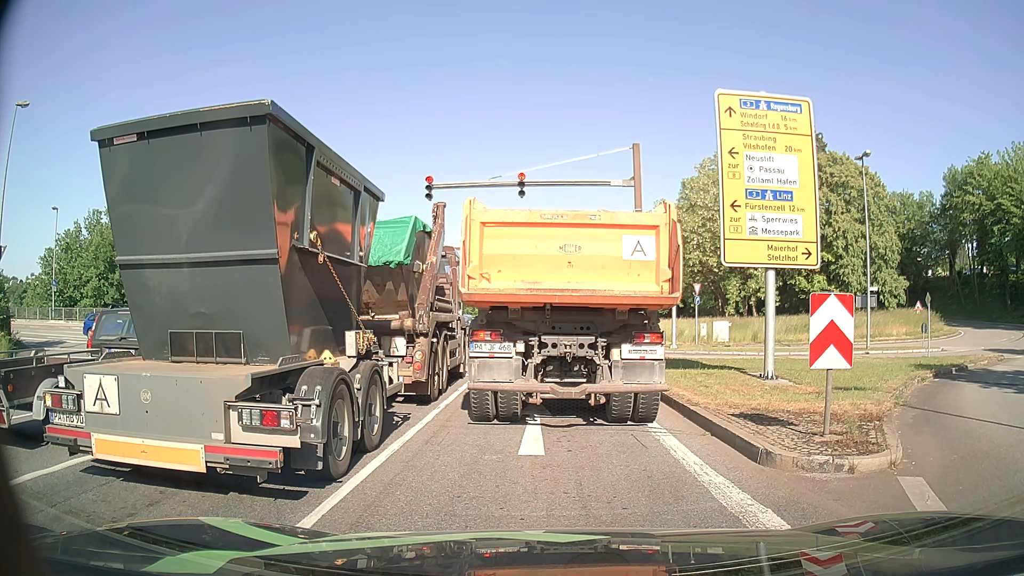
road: primary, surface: asphalt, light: Day
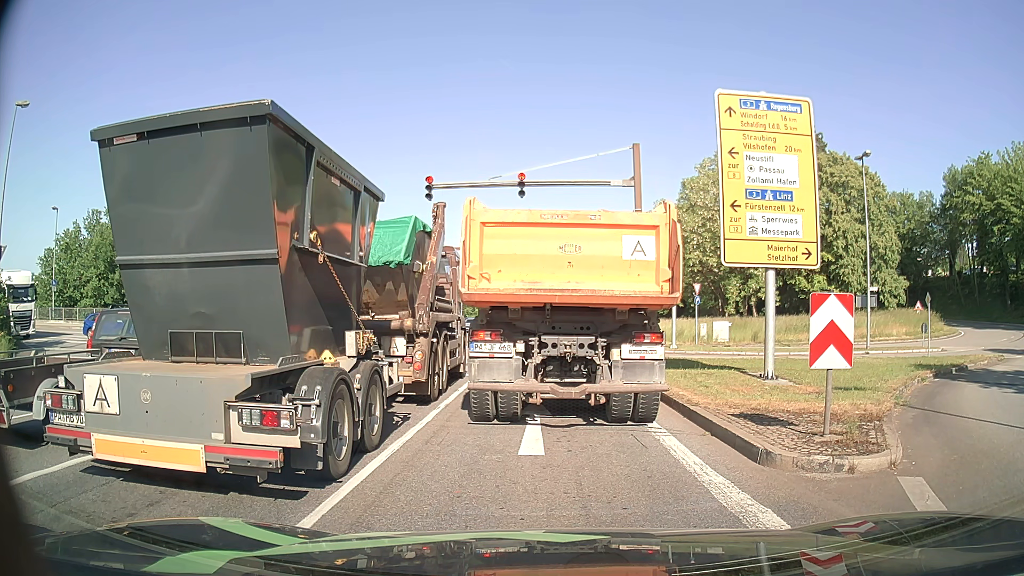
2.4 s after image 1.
(0.0, 0.0) m; 0°
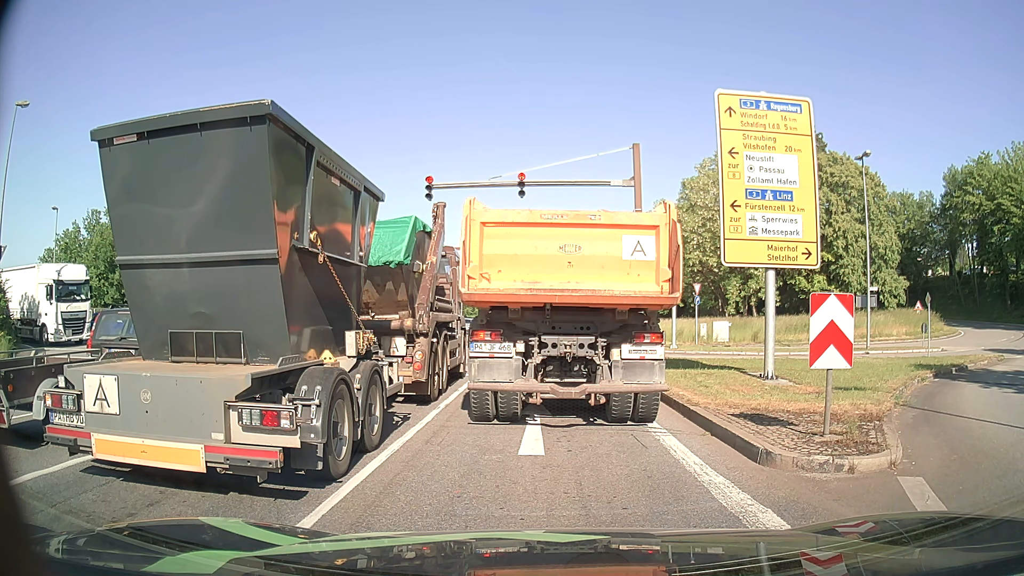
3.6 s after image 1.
(0.0, 0.0) m; 0°
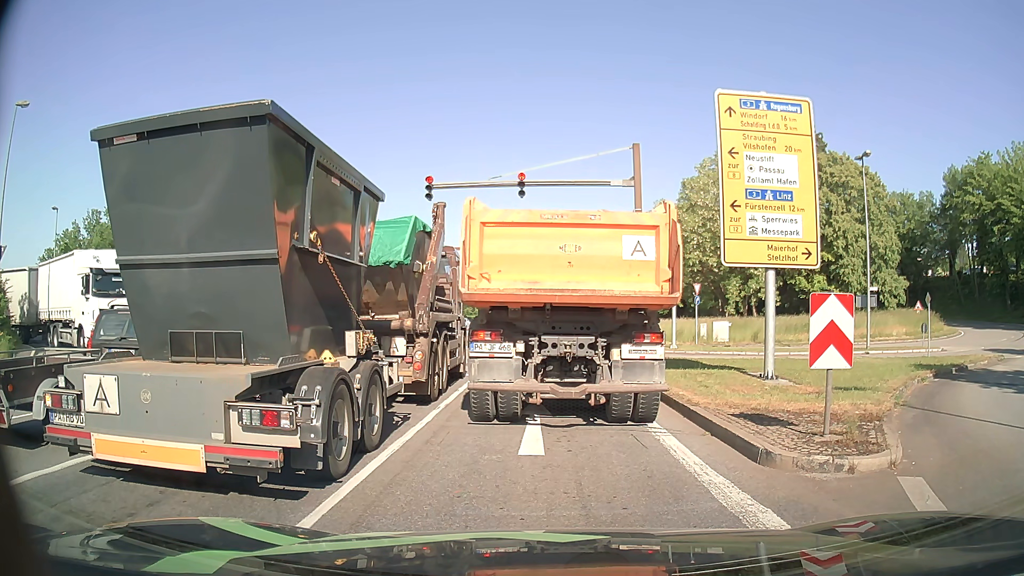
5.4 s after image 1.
(0.0, 0.0) m; 0°
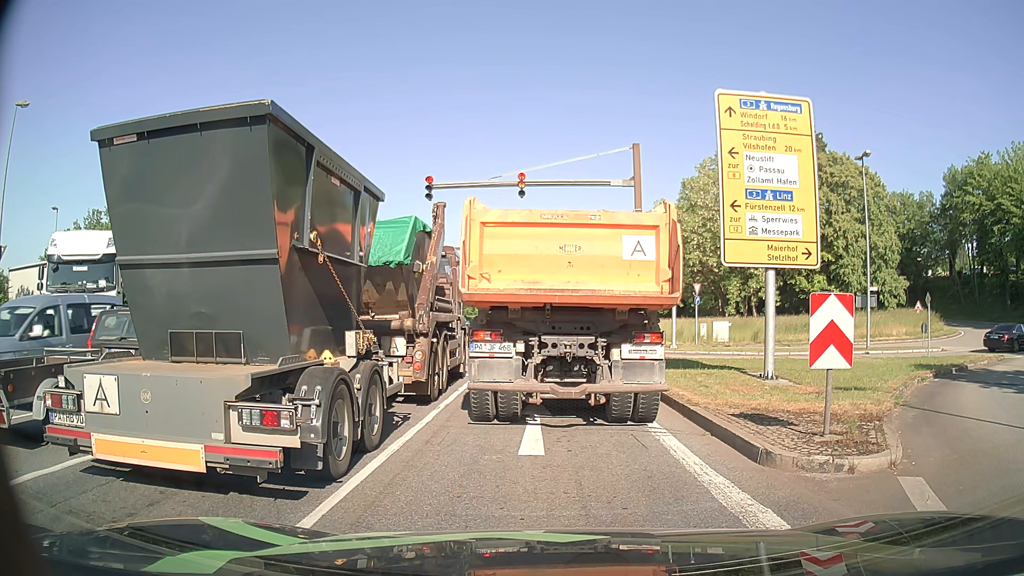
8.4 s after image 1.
(0.0, 0.0) m; 0°
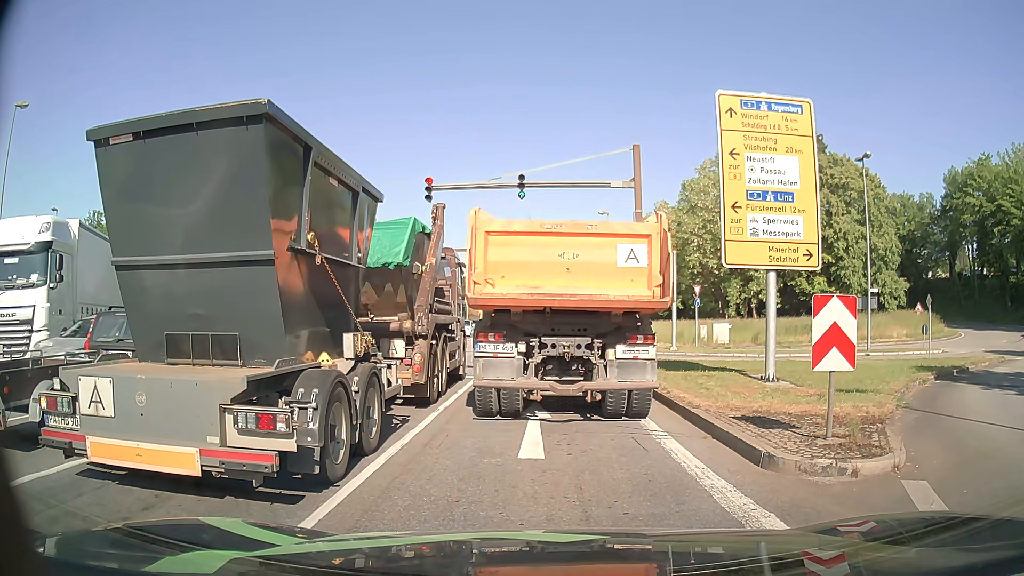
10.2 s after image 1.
(0.0, 0.0) m; 0°
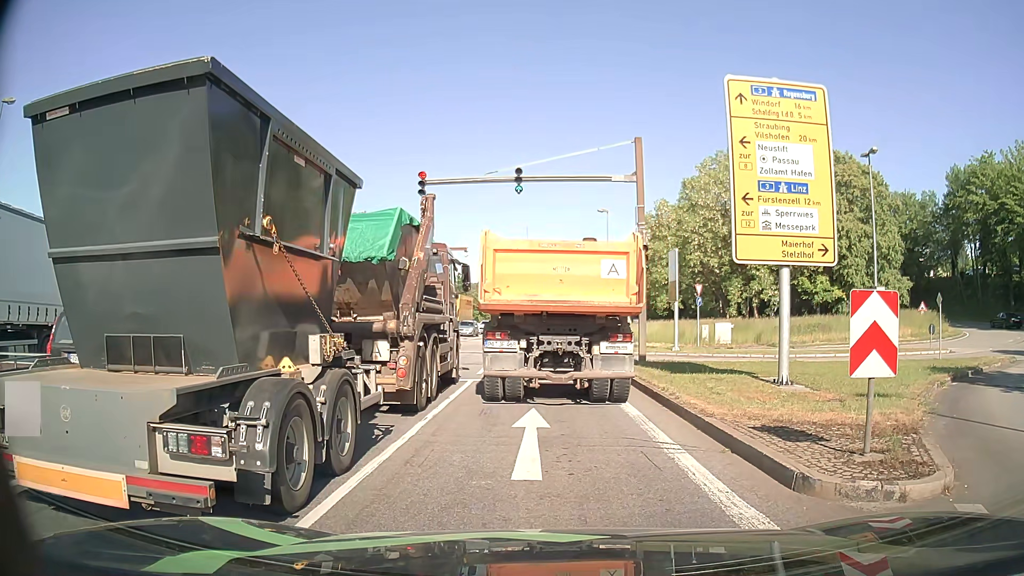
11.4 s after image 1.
(0.0, +1.0) m; 0°
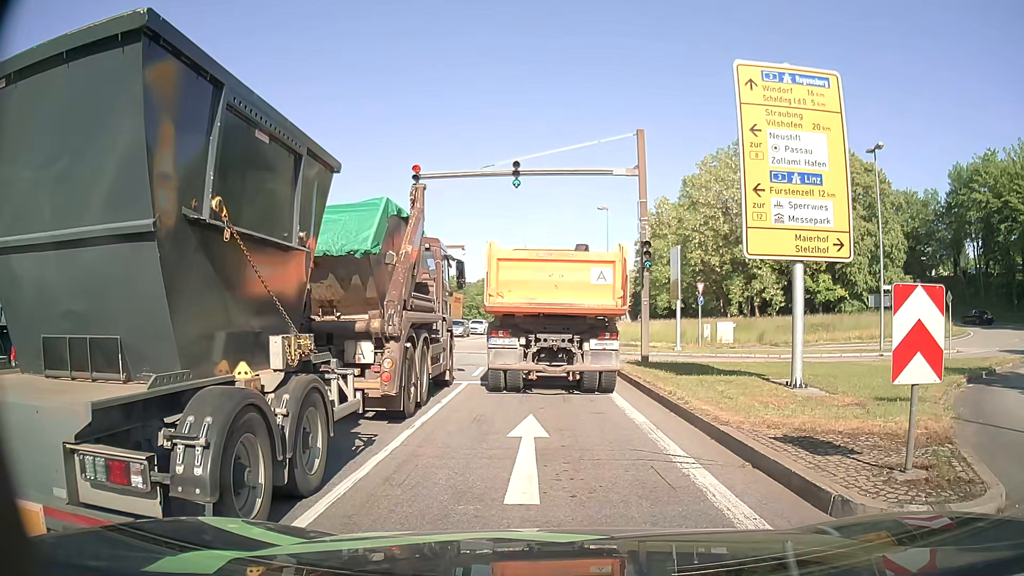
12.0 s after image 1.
(0.0, +0.8) m; -2°
